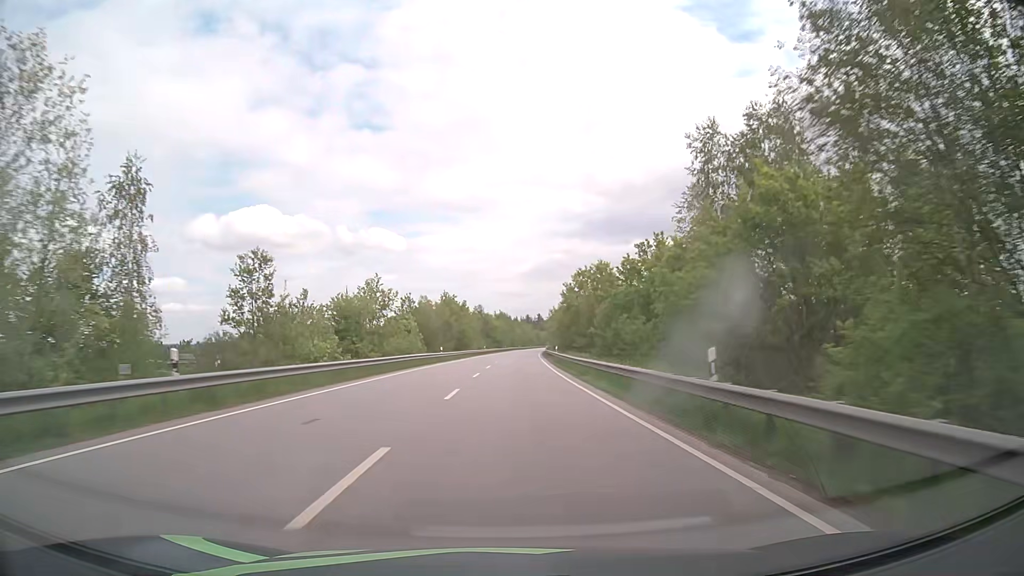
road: primary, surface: asphalt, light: Day
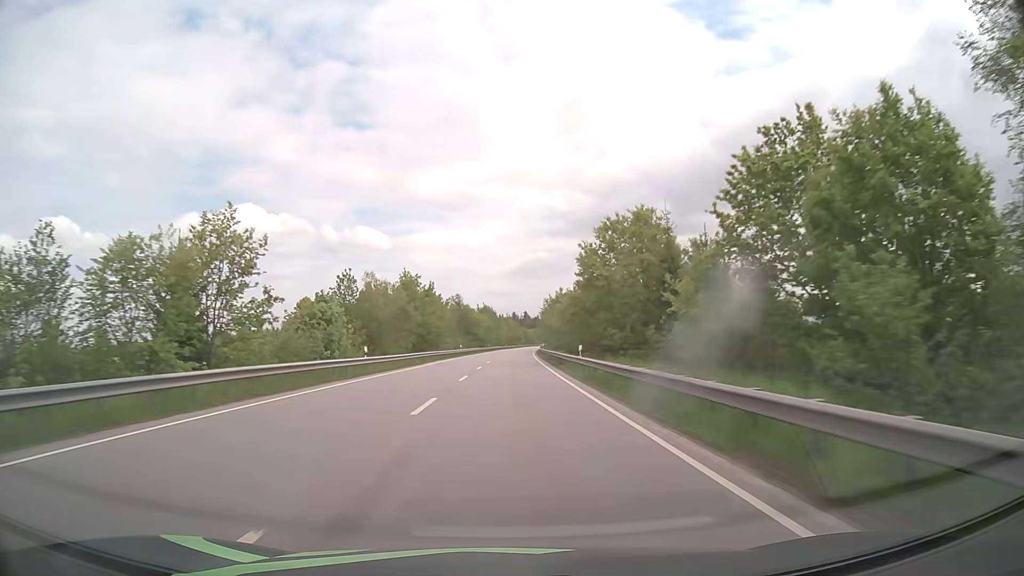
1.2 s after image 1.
(+0.3, +28.1) m; +1°
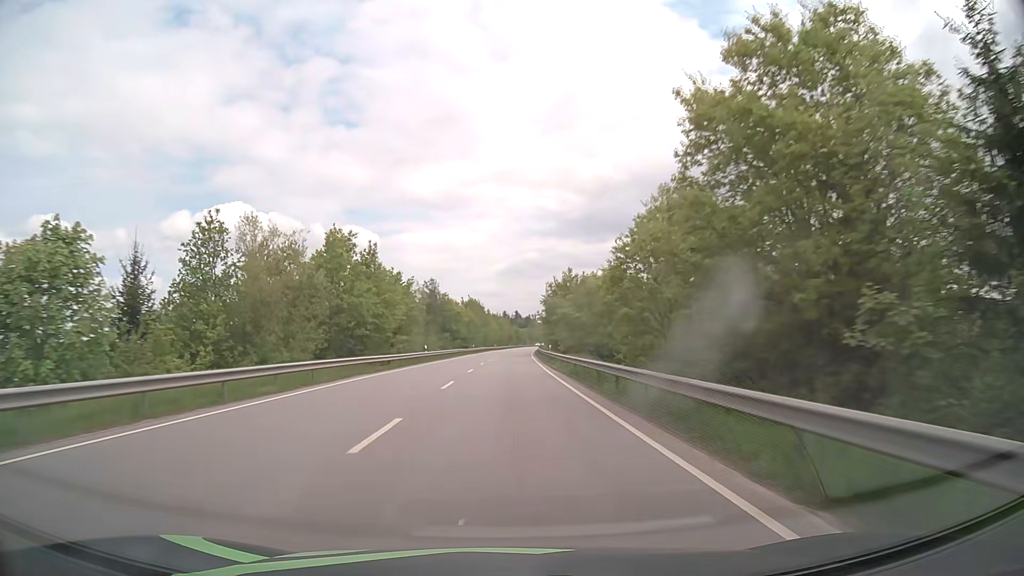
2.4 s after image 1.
(+0.3, +28.6) m; +1°
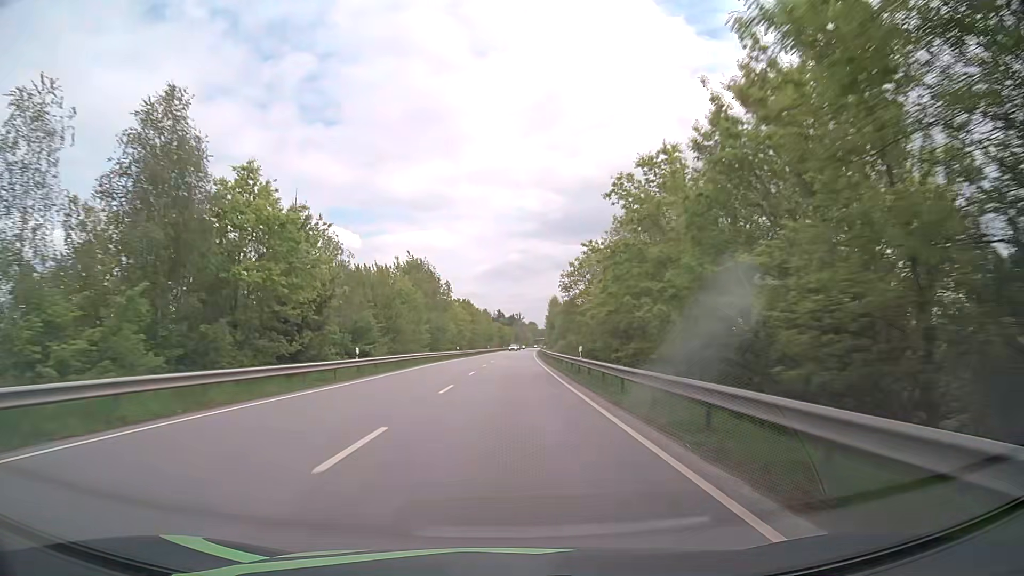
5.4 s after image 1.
(+1.3, +73.4) m; +2°
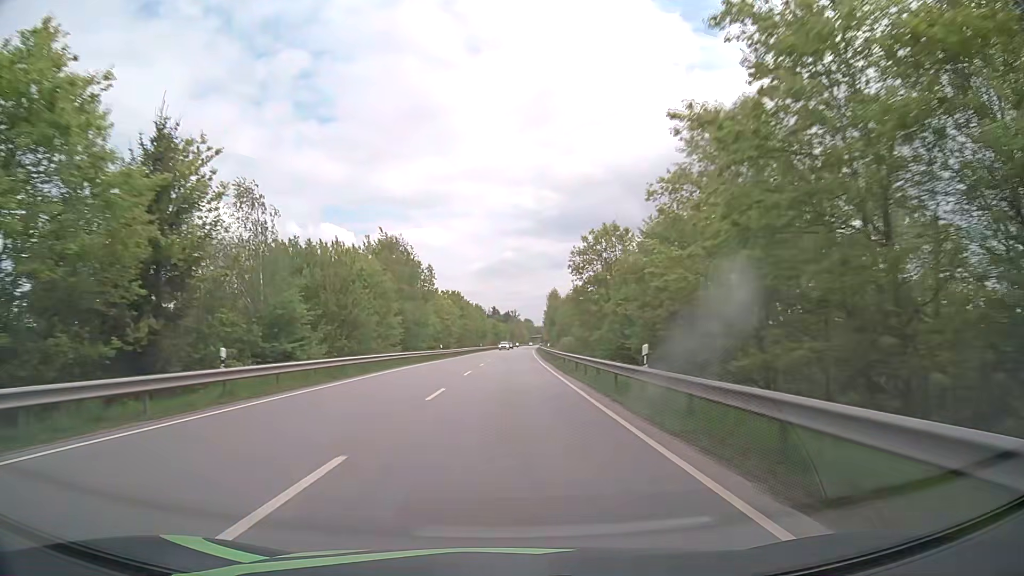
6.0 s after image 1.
(+0.1, +14.9) m; 0°
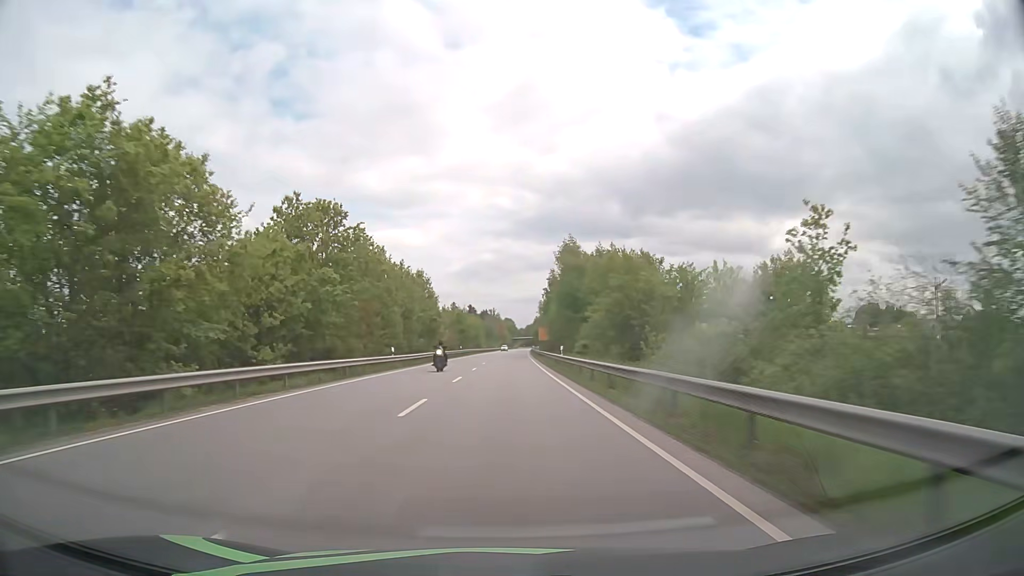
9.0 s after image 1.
(+1.6, +75.5) m; +2°
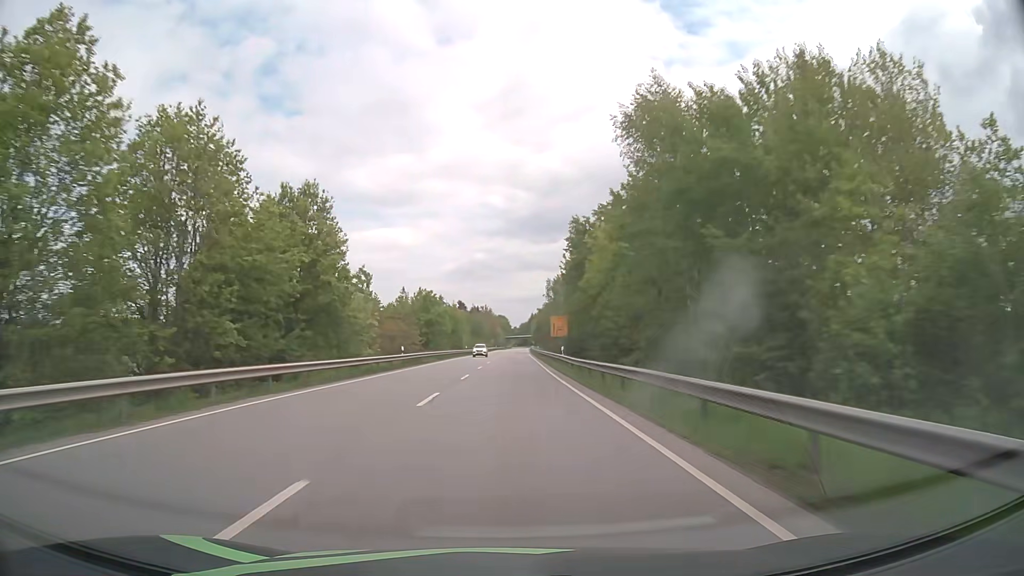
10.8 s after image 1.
(+0.1, +46.1) m; 0°
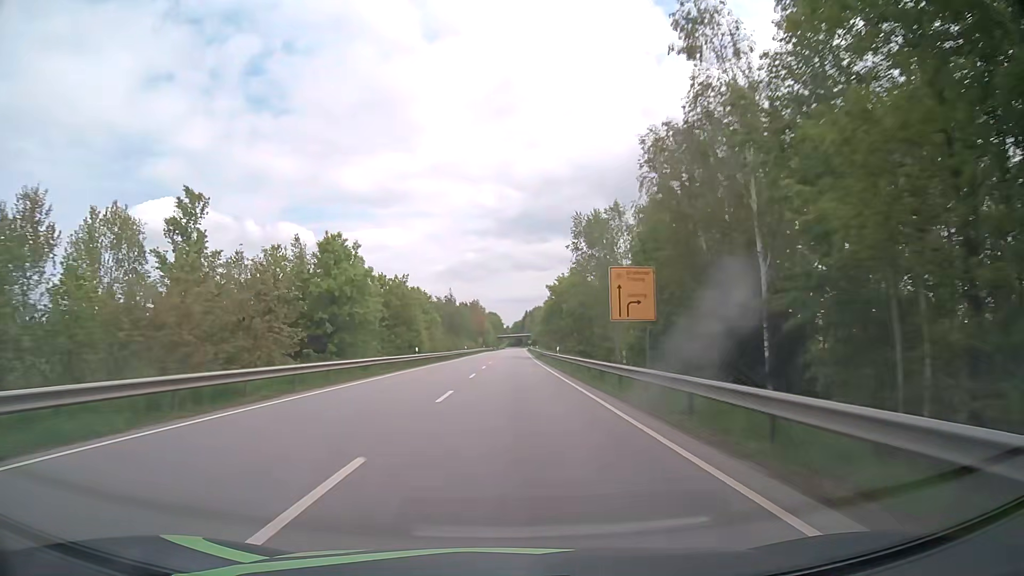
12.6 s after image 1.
(+0.3, +46.5) m; +1°
(0, +10) (0, +20) (0, +30) (0, +40) (0, +50) (0, +60) (0, +70) (+1, +80) (+1, +90) (+1, +100) m
